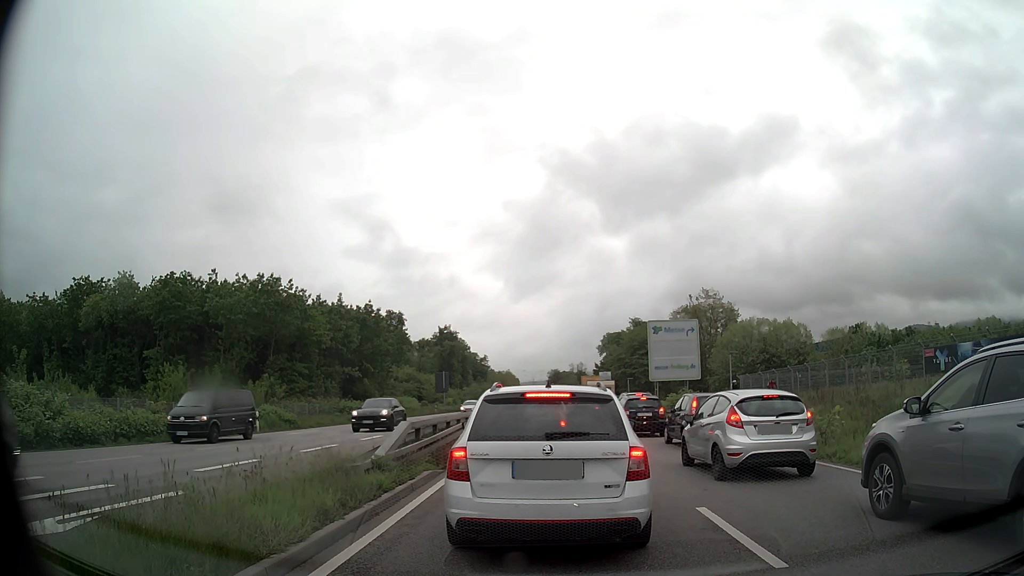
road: primary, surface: asphalt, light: Day
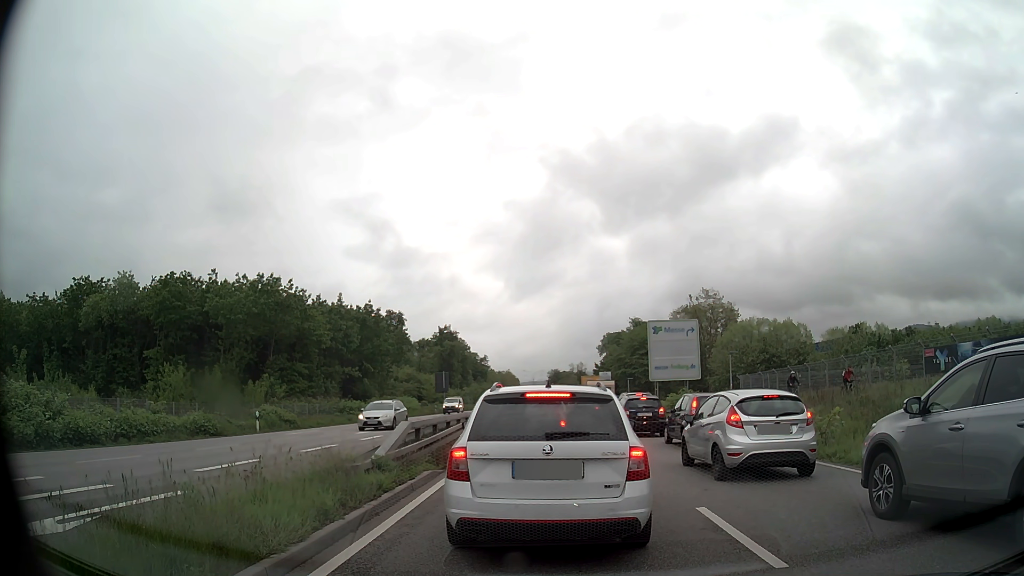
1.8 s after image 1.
(0.0, 0.0) m; 0°
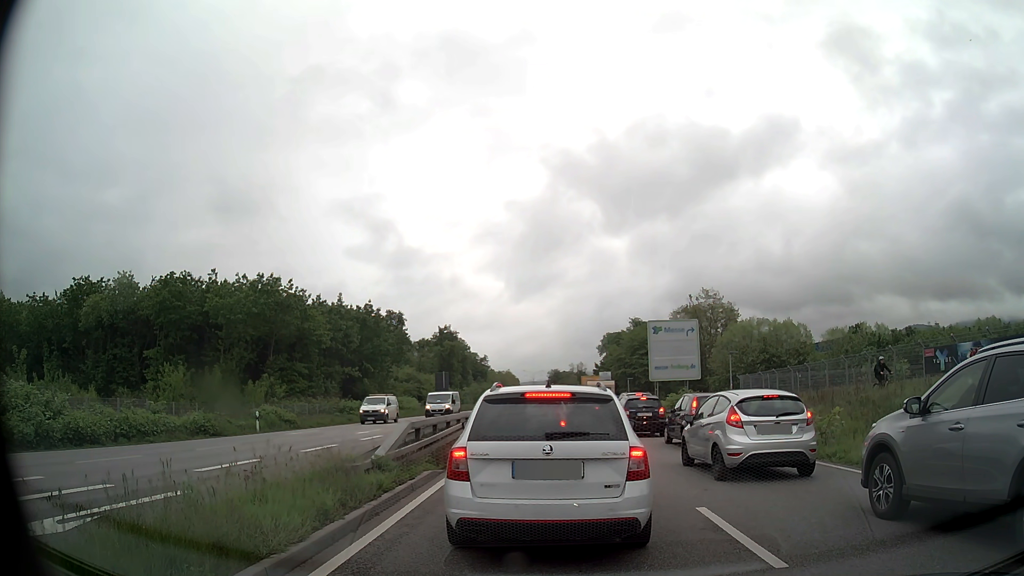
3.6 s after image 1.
(0.0, 0.0) m; 0°
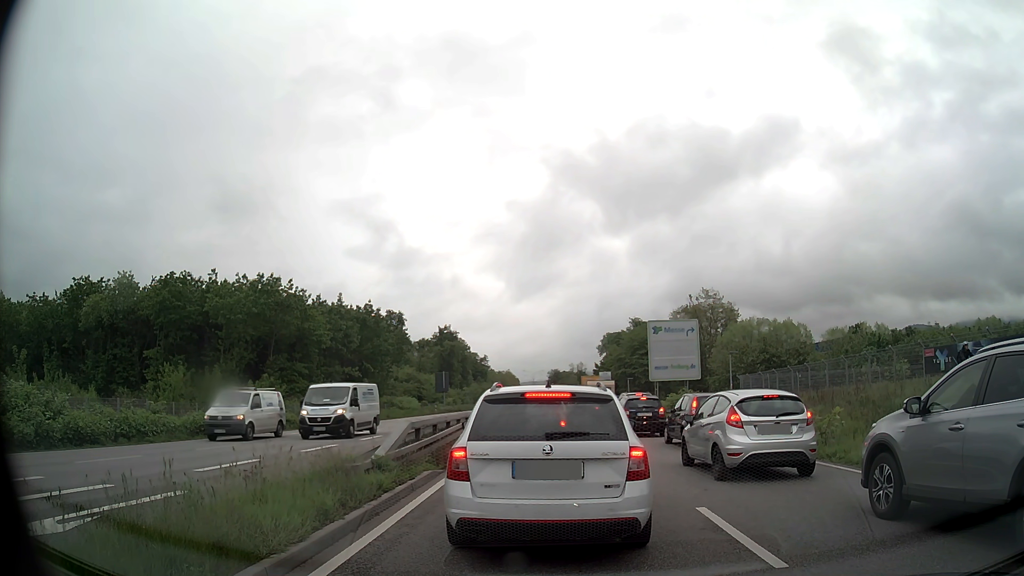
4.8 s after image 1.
(0.0, 0.0) m; 0°
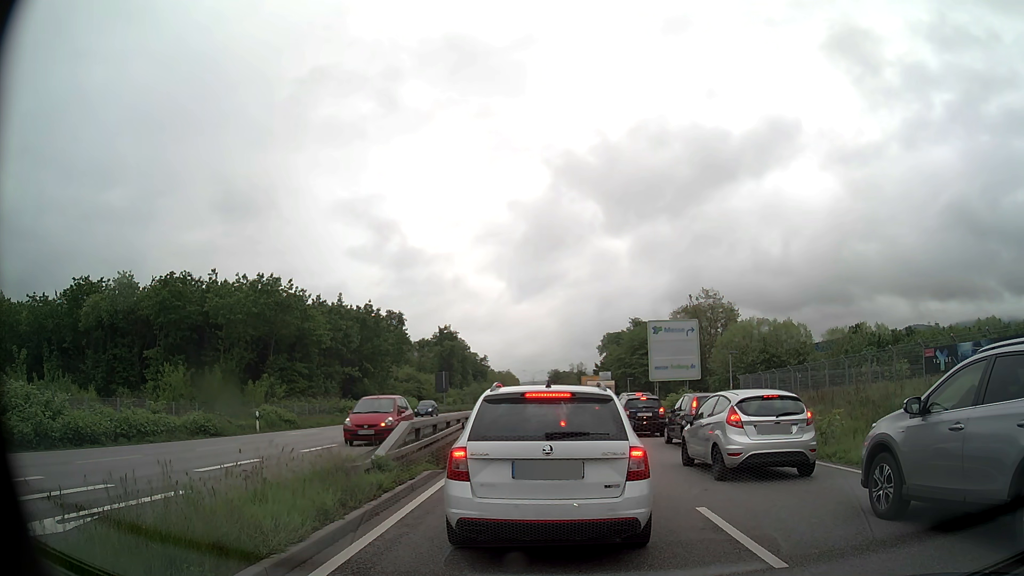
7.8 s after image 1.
(0.0, 0.0) m; 0°
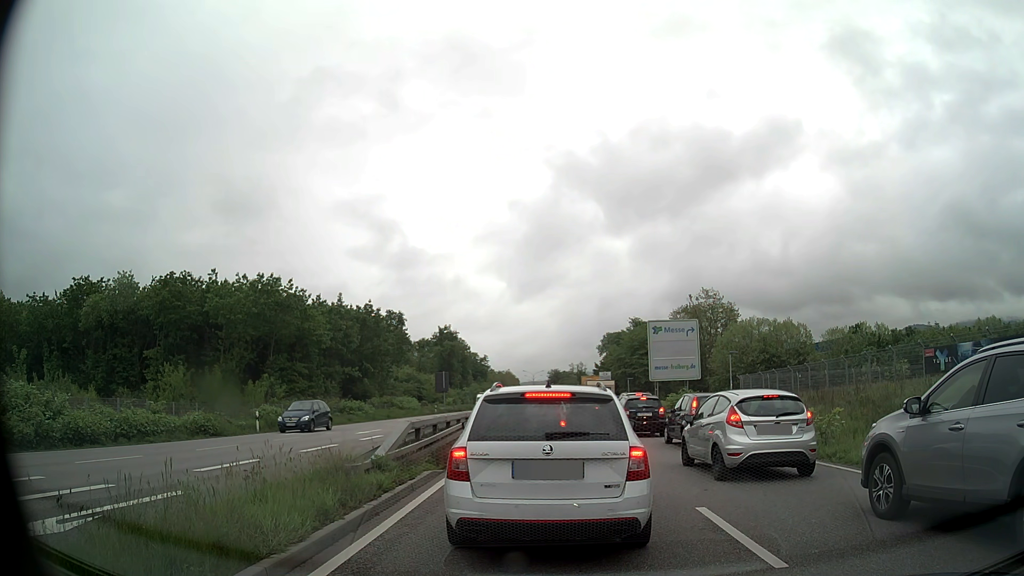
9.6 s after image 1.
(0.0, 0.0) m; 0°
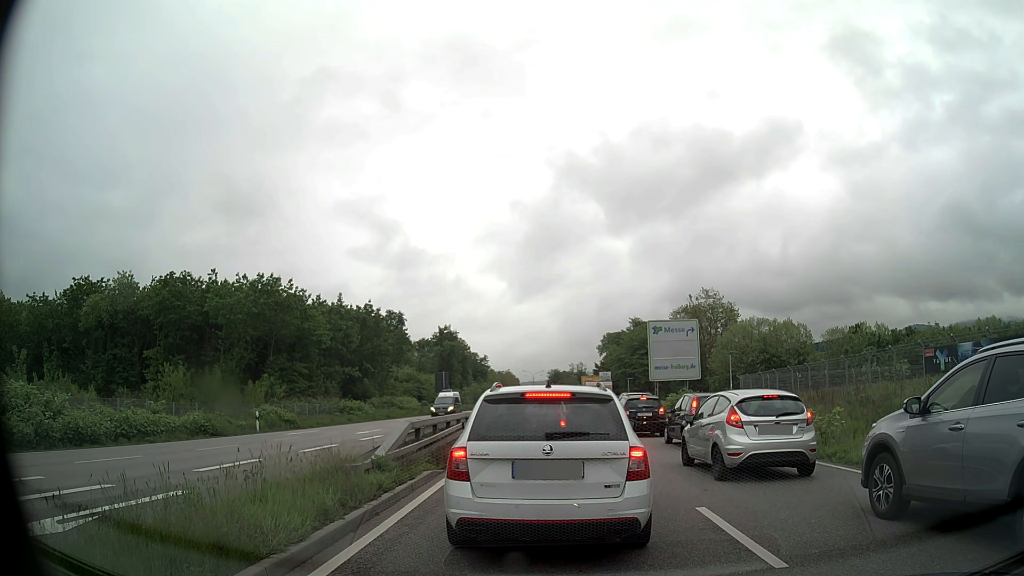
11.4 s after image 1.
(0.0, 0.0) m; 0°
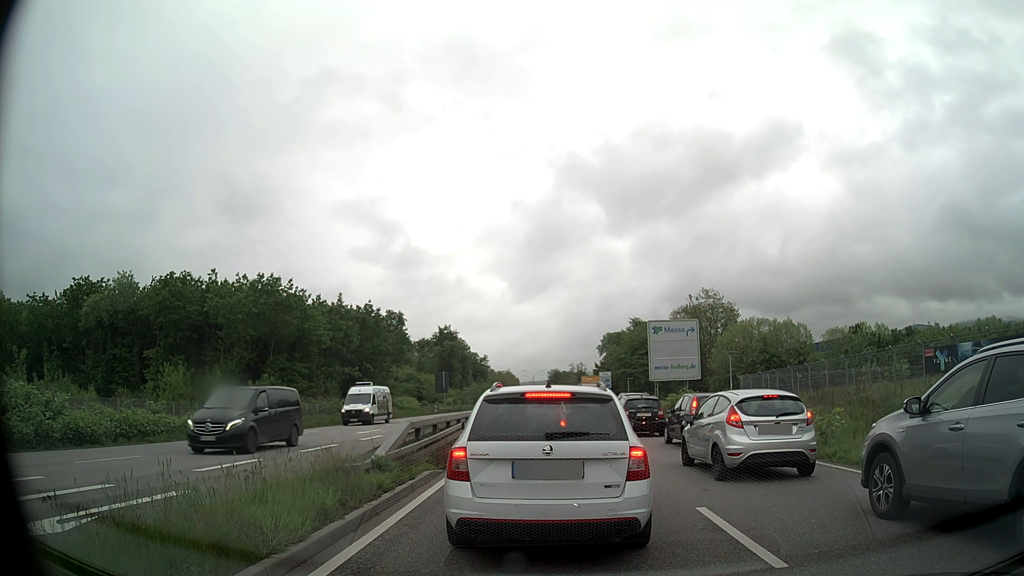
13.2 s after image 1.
(0.0, 0.0) m; 0°
